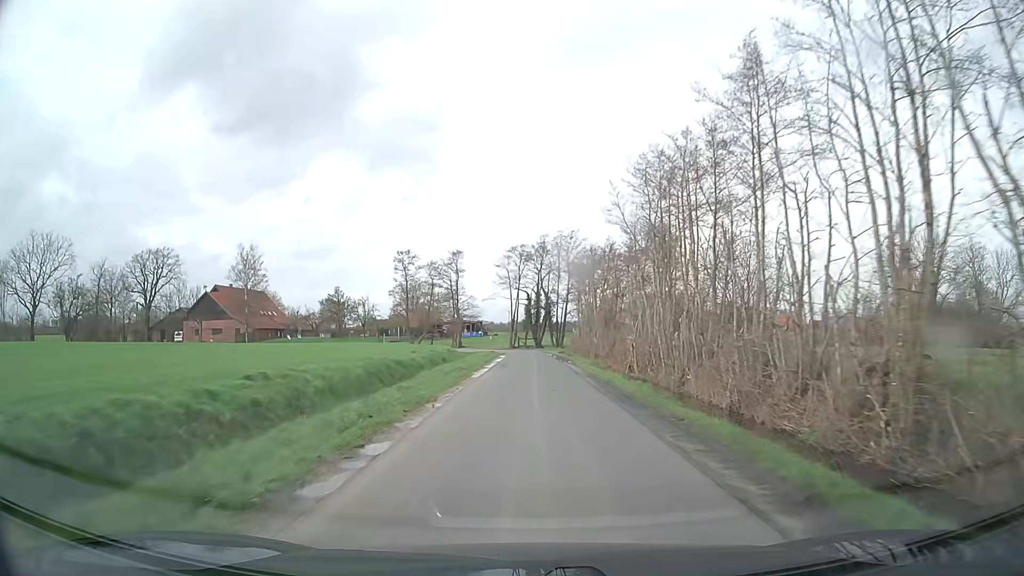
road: unclassified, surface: asphalt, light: Day
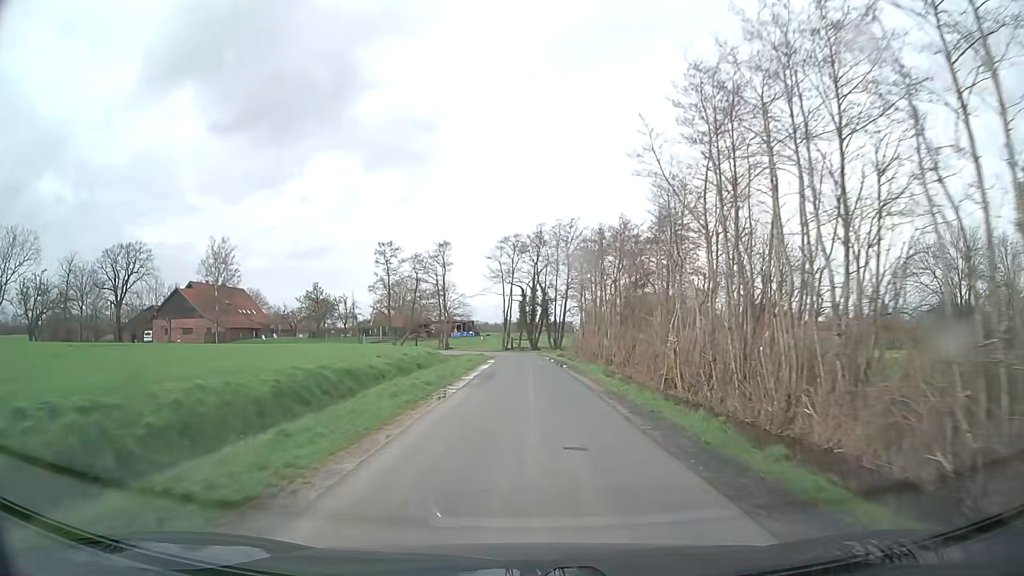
(0.0, +8.5) m; 0°
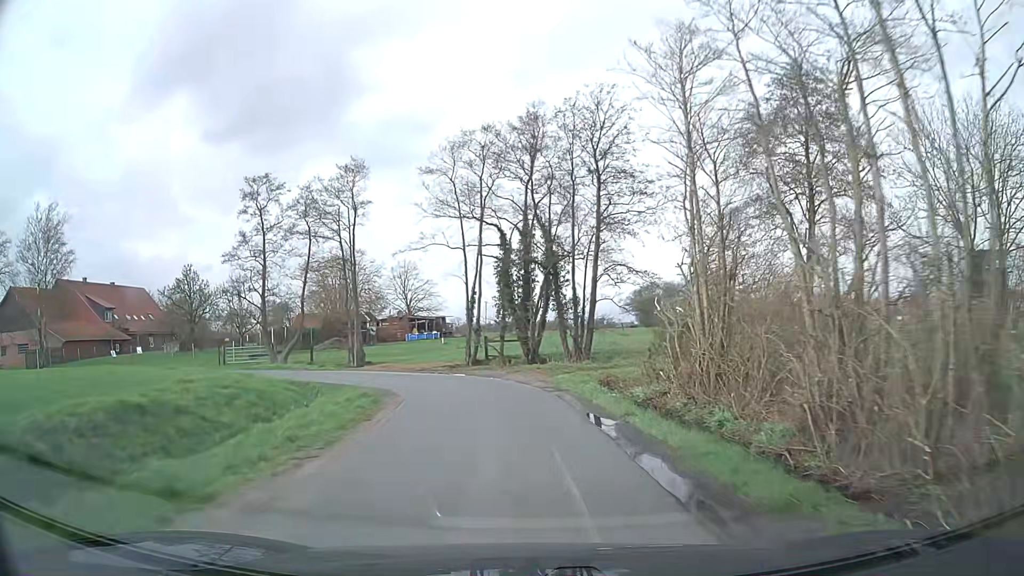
(+0.3, +36.9) m; +1°
